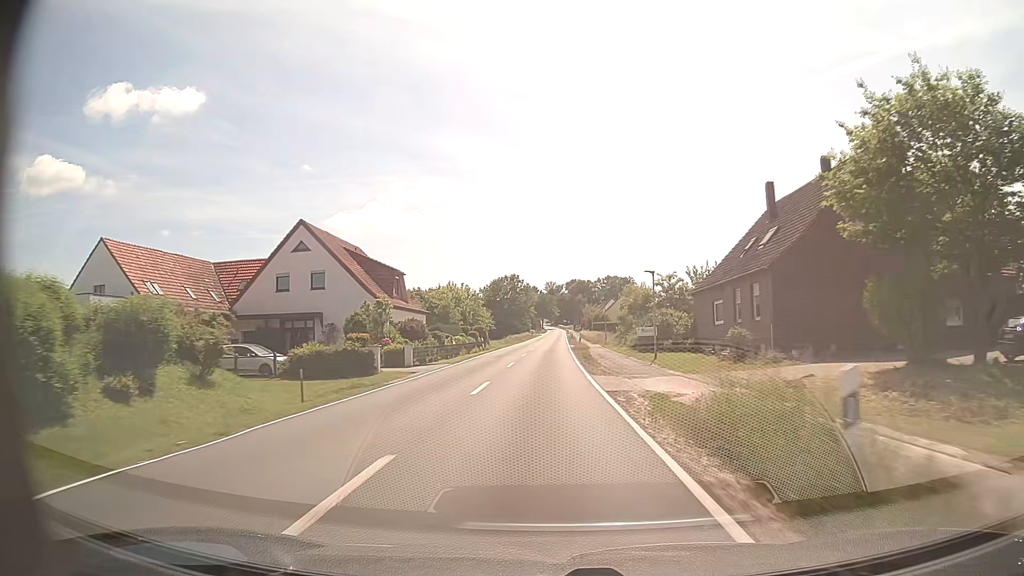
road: tertiary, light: Day
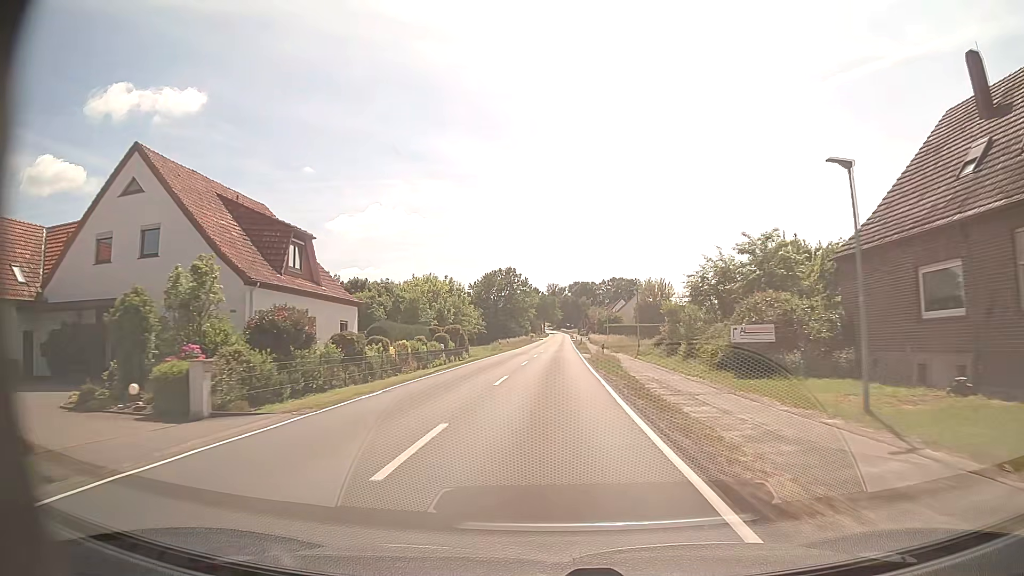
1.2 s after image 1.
(0.0, +21.3) m; 0°
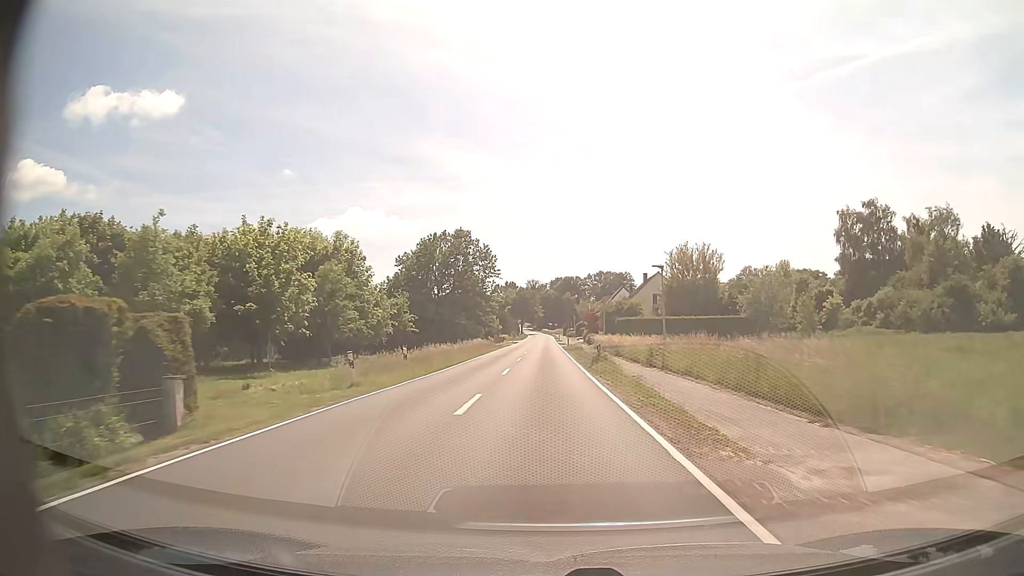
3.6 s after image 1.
(+0.7, +42.9) m; +2°
